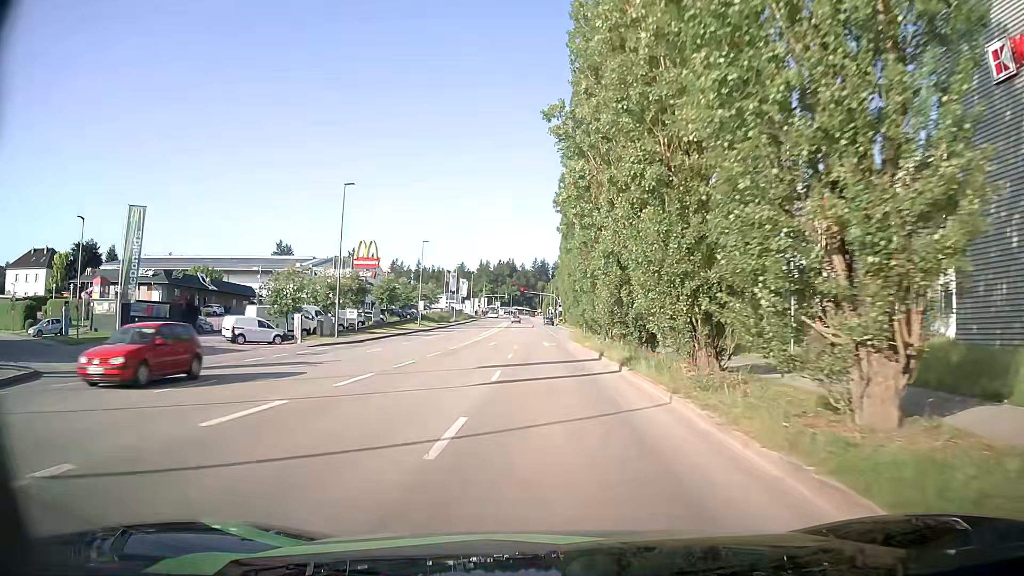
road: tertiary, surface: asphalt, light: Day
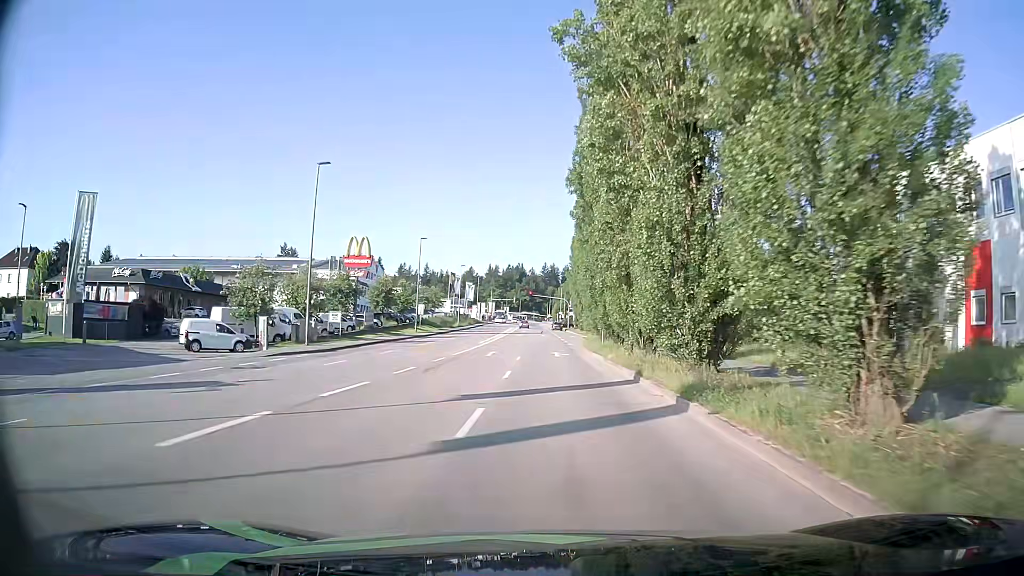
(0.0, +7.4) m; 0°
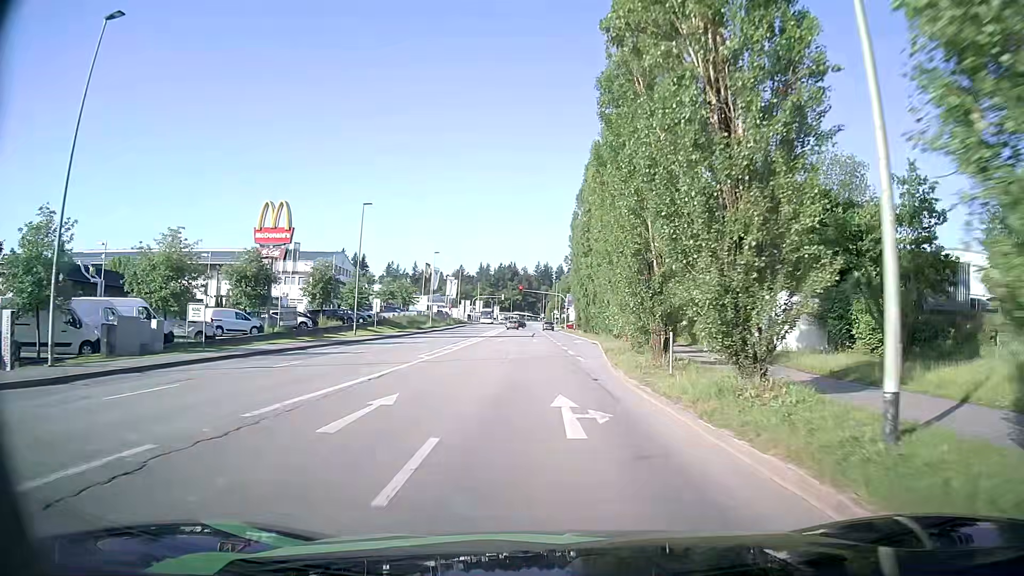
(+0.1, +21.2) m; +1°
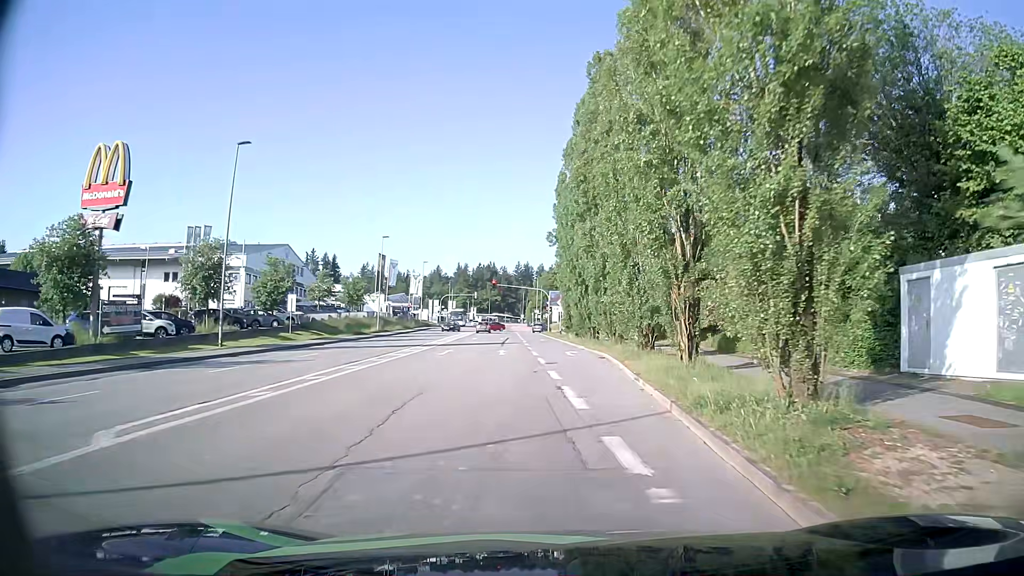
(+0.3, +19.5) m; +2°
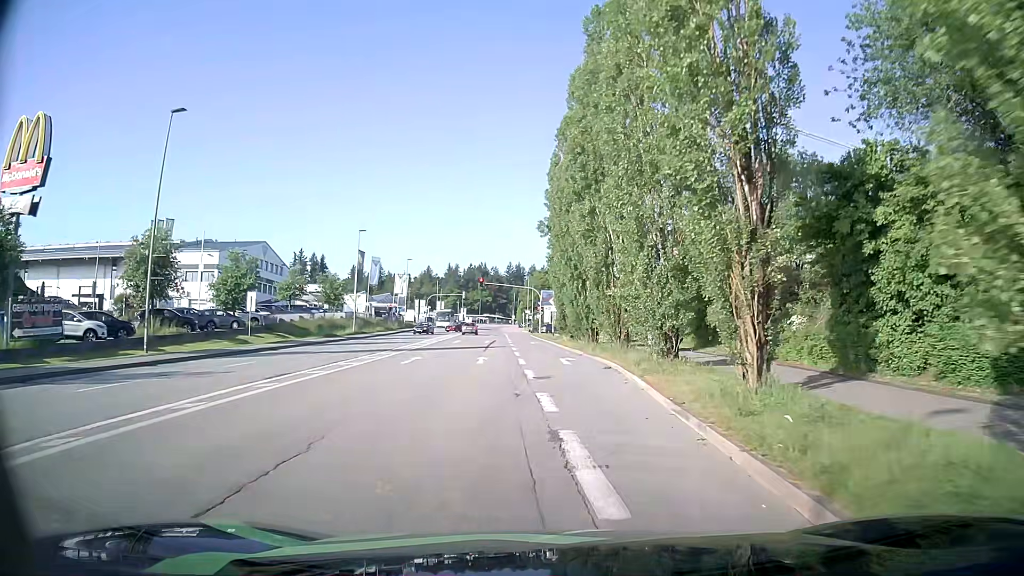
(0.0, +6.1) m; +1°
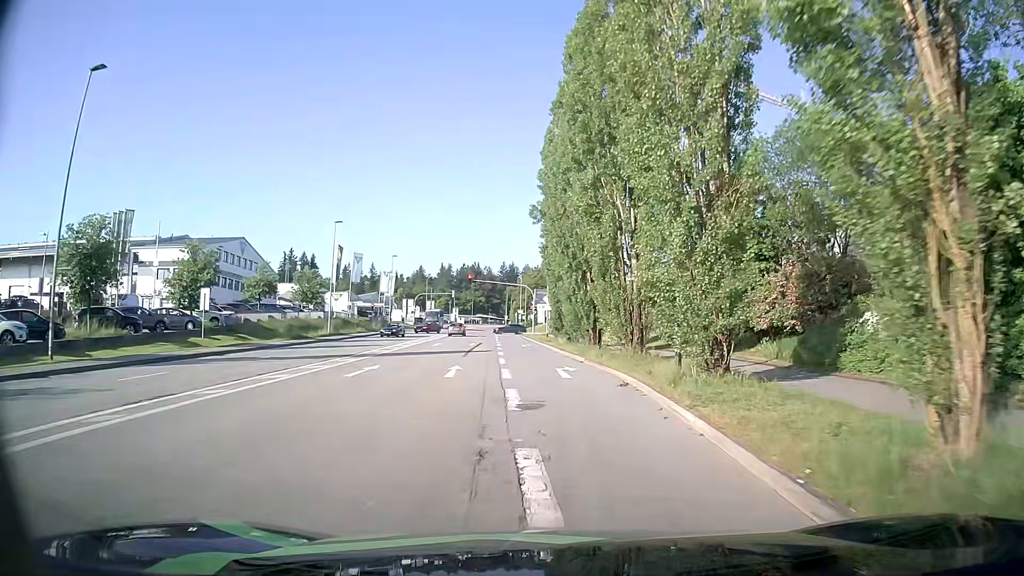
(0.0, +6.0) m; 0°
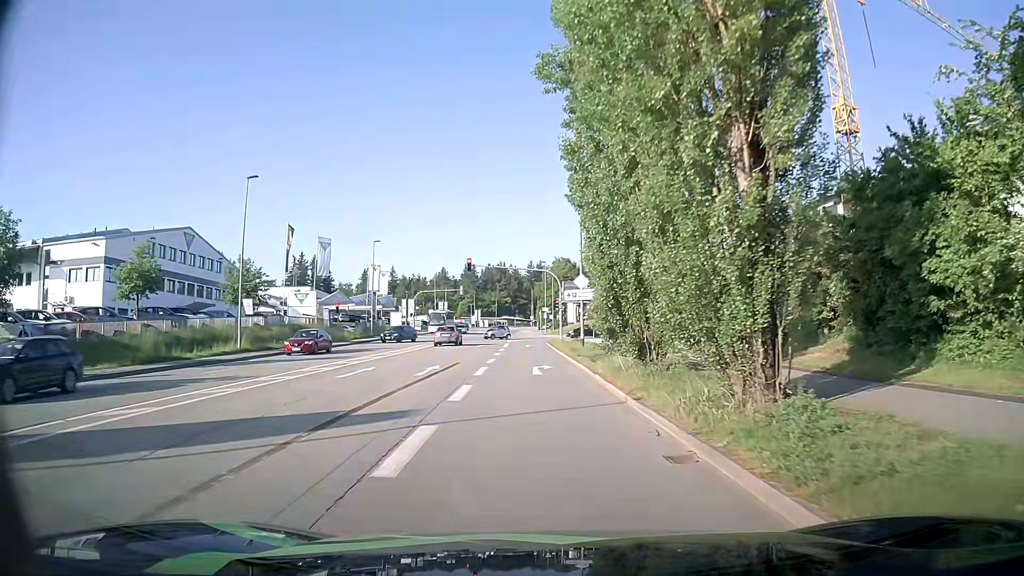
(0.0, +23.0) m; -2°
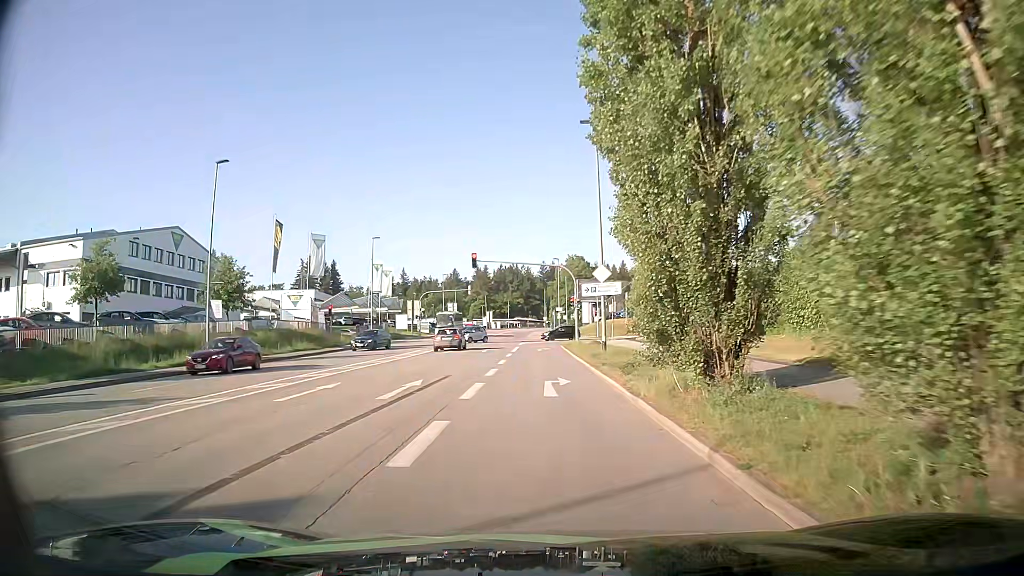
(-0.1, +5.5) m; -1°
